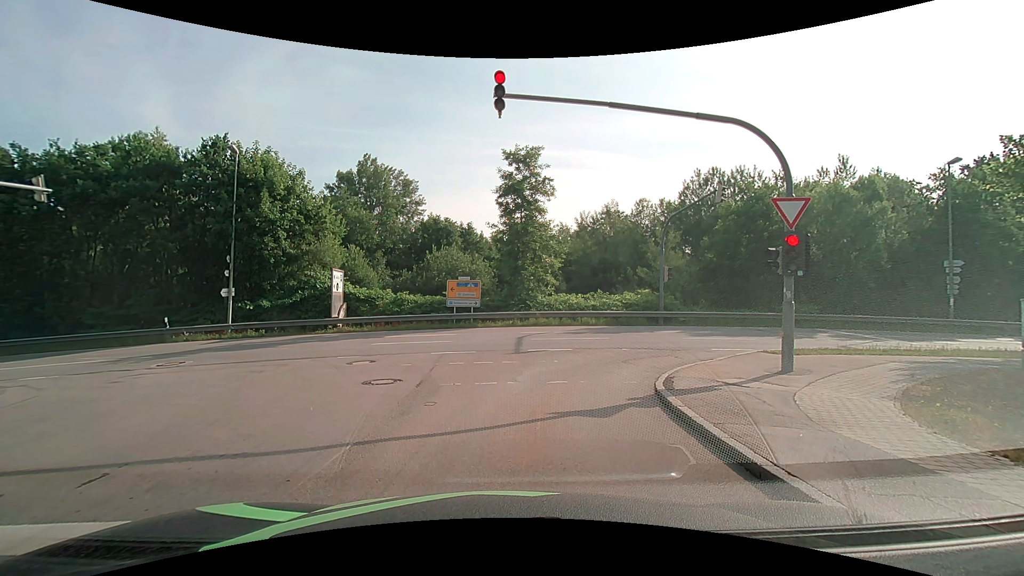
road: residential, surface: asphalt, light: Day
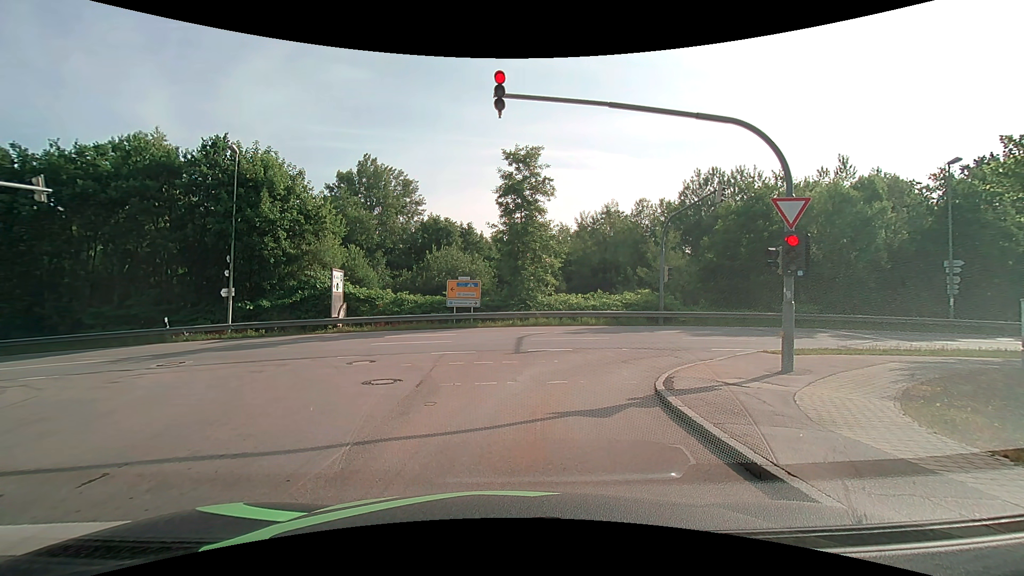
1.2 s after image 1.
(0.0, 0.0) m; 0°
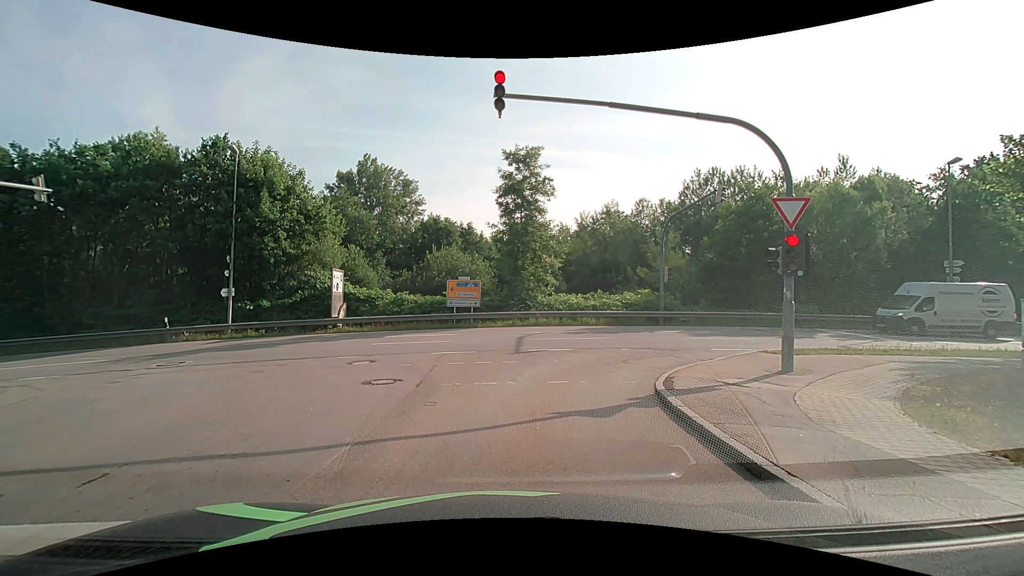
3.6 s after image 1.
(0.0, 0.0) m; 0°
(0, +10) (+5, +19) (+14, +22) (+24, +22) (+34, +23) (+44, +23) (+54, +24) (+64, +25) (+74, +26) (+84, +28) m
